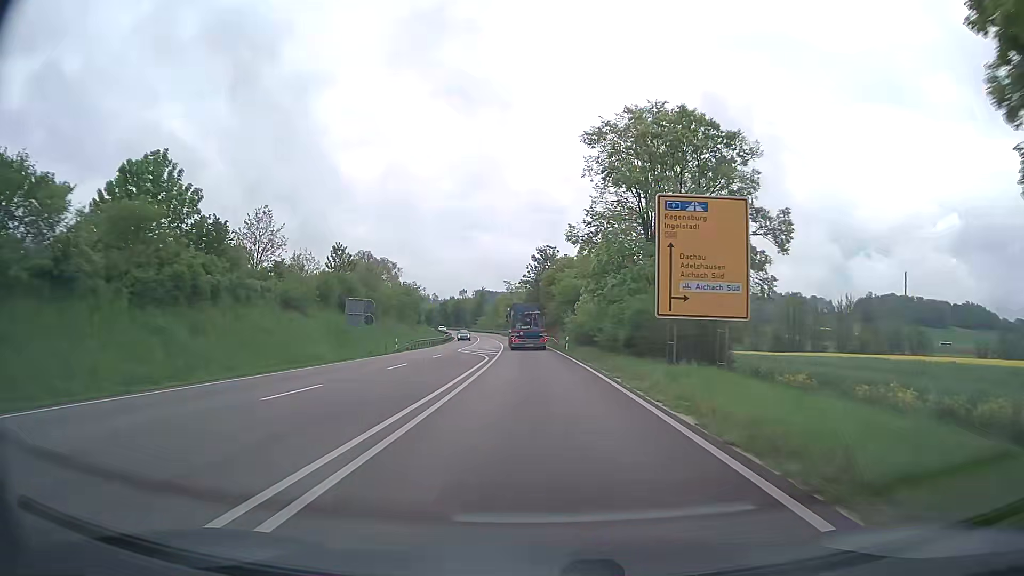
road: trunk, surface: asphalt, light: Day
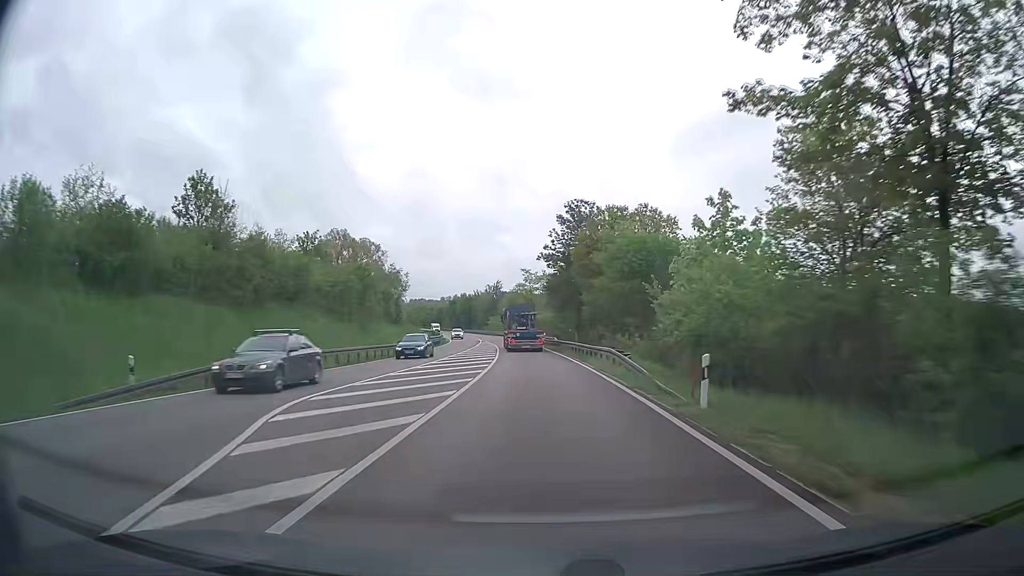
(-0.7, +37.1) m; -2°
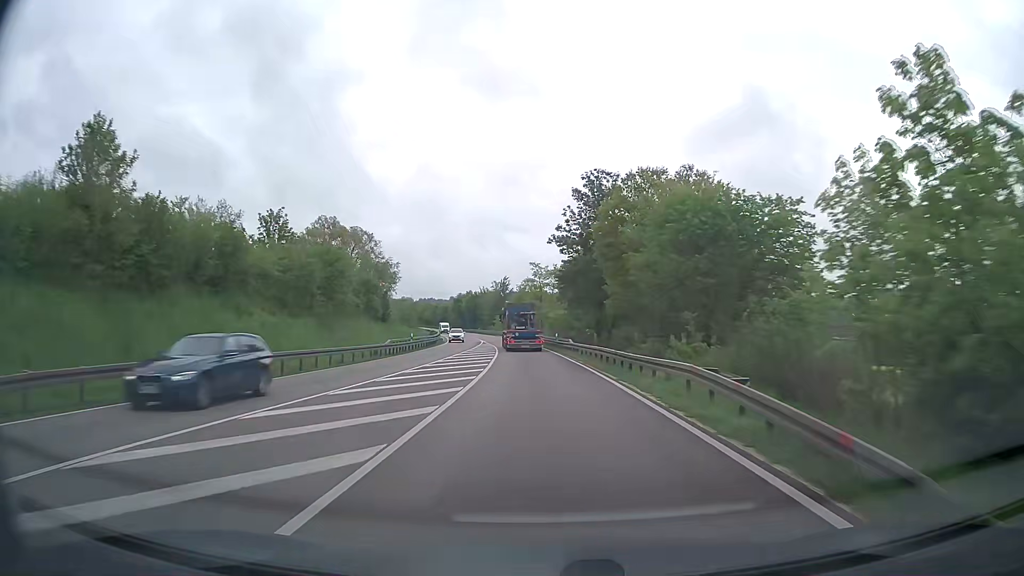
(-0.1, +12.5) m; -1°
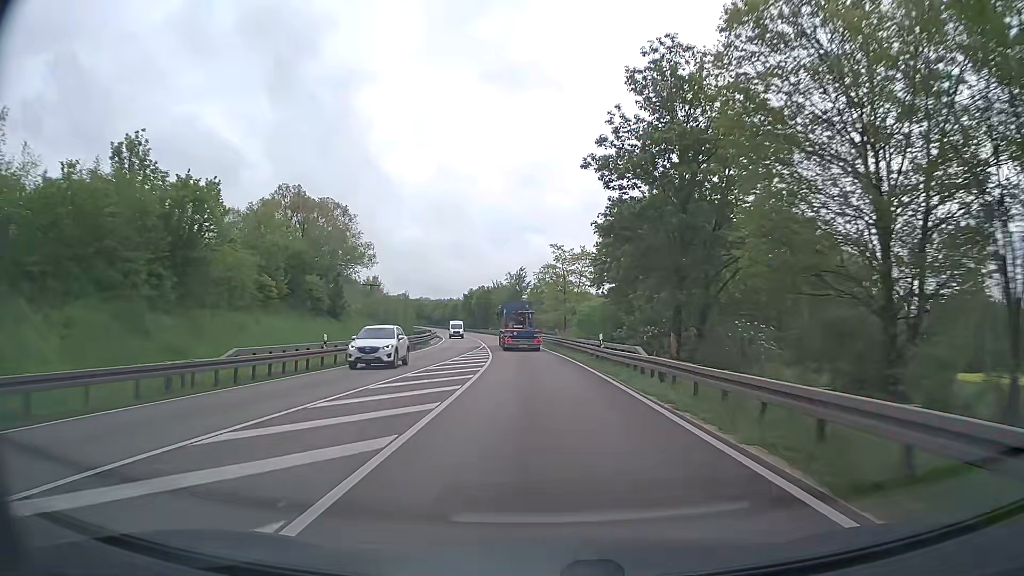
(-0.4, +25.1) m; -2°
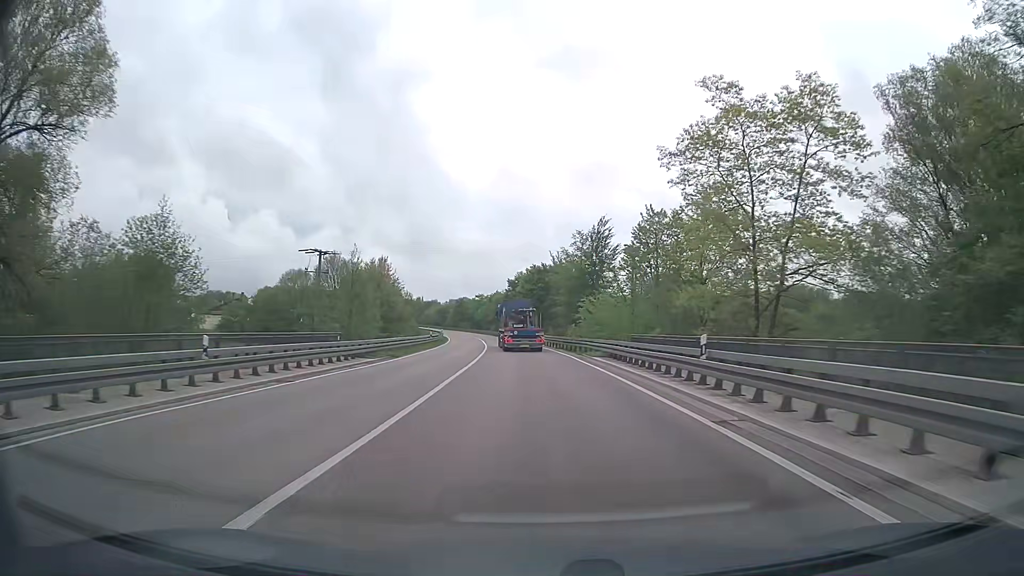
(-3.2, +62.9) m; -6°
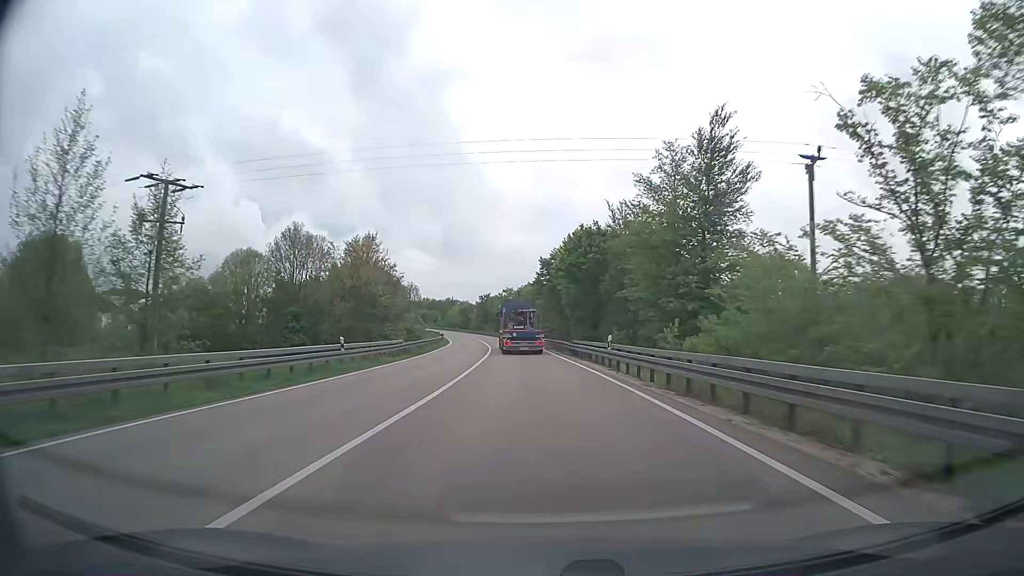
(-1.2, +37.7) m; -3°
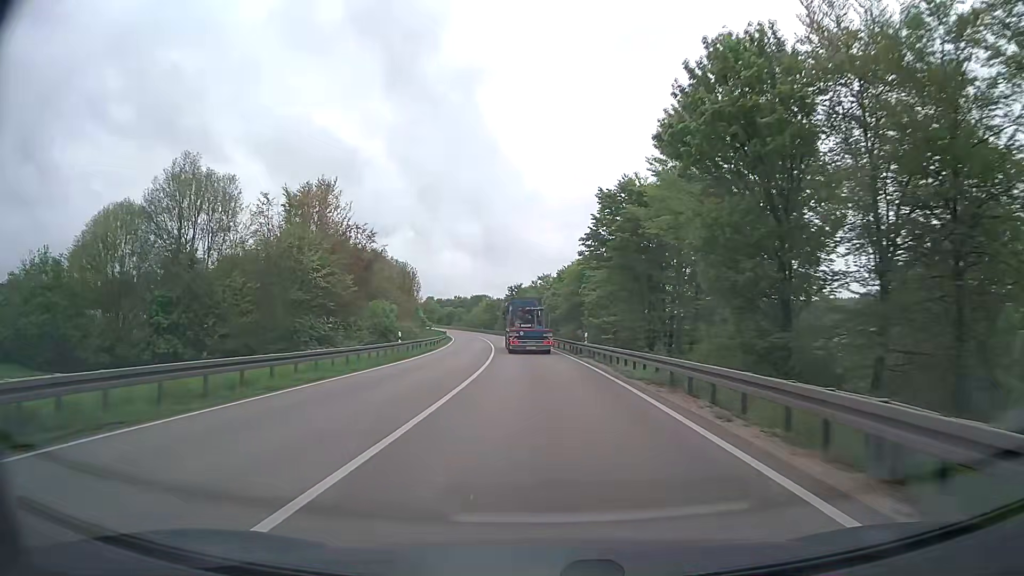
(-1.2, +37.5) m; -4°
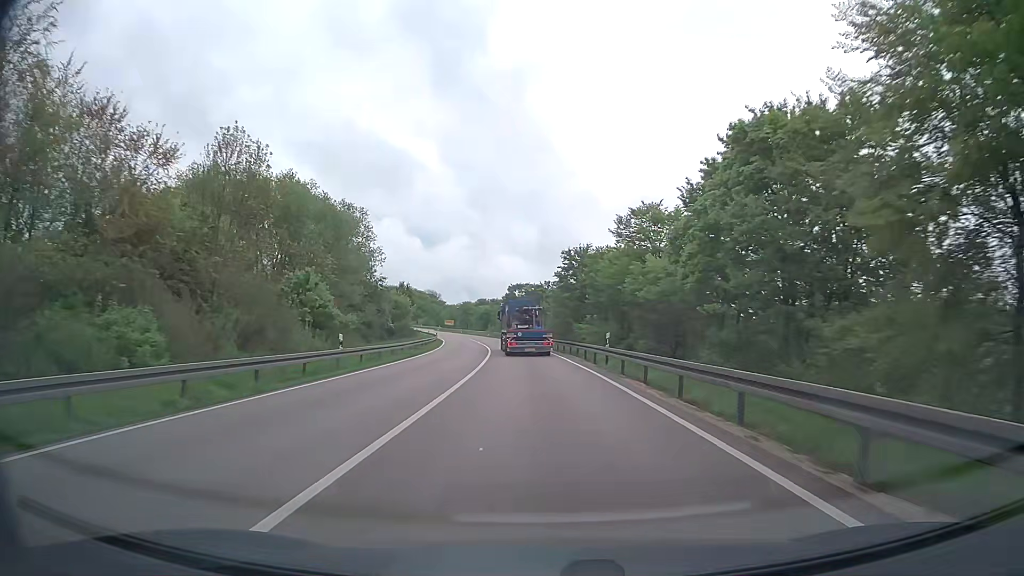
(-2.8, +62.2) m; -5°
(0, +10) (0, +20) (-1, +30) (-1, +40) (-2, +50) (-3, +60) (-4, +70) (-5, +80) (-7, +90) (-8, +100) m
